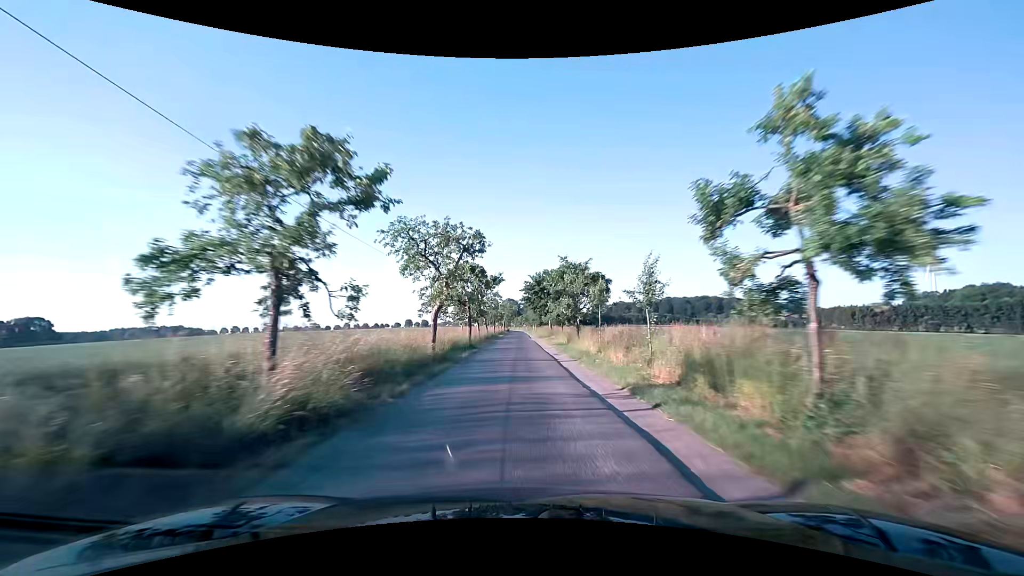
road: unclassified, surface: asphalt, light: Day
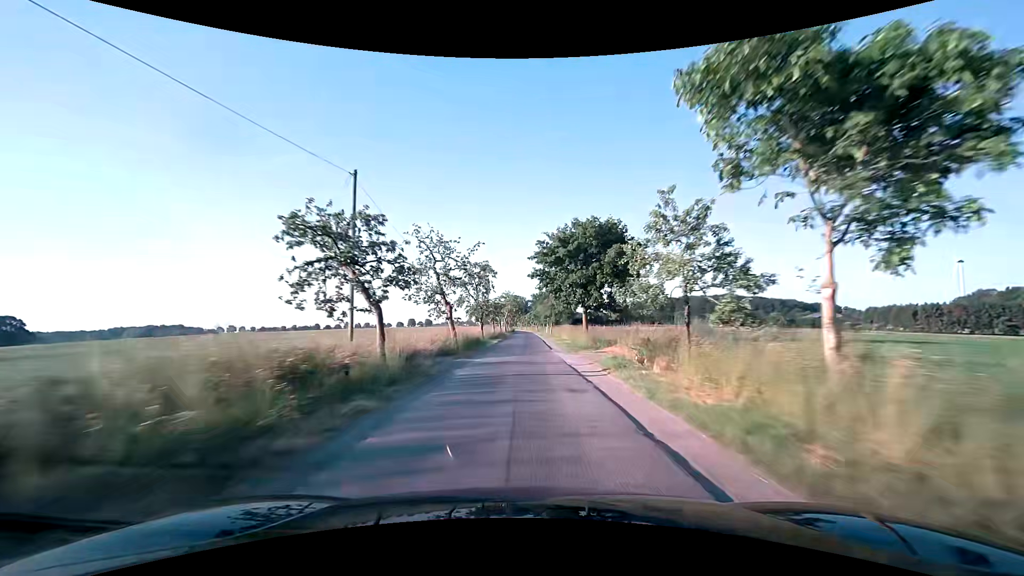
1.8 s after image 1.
(-0.3, +34.2) m; -1°
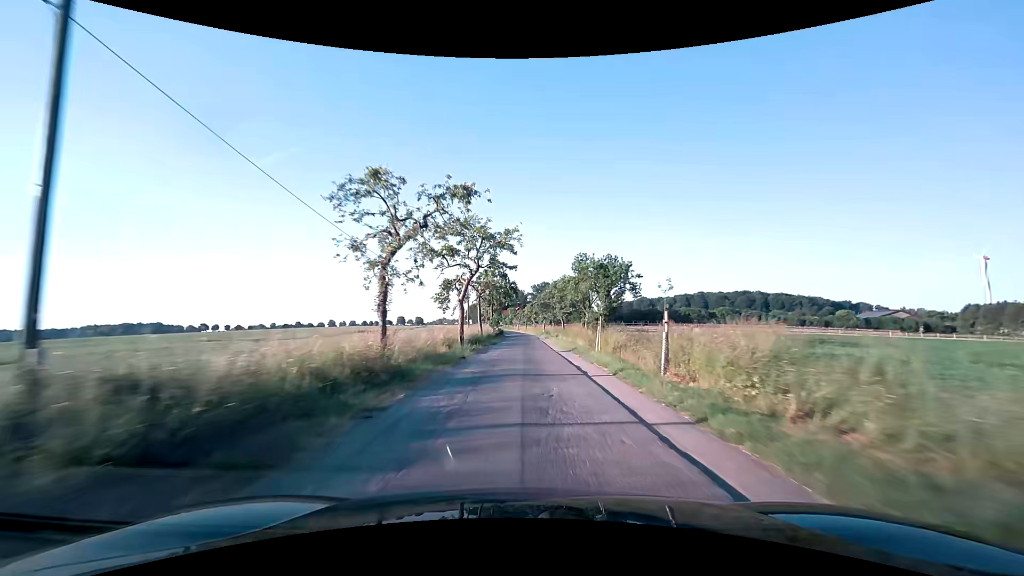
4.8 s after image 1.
(+0.2, +58.6) m; 0°
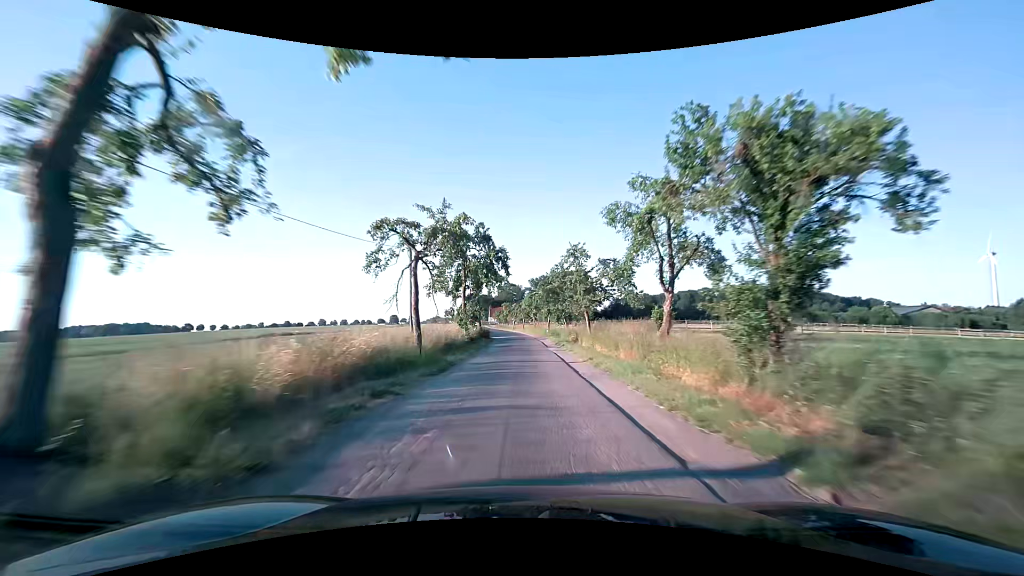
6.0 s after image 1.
(+0.1, +23.3) m; 0°
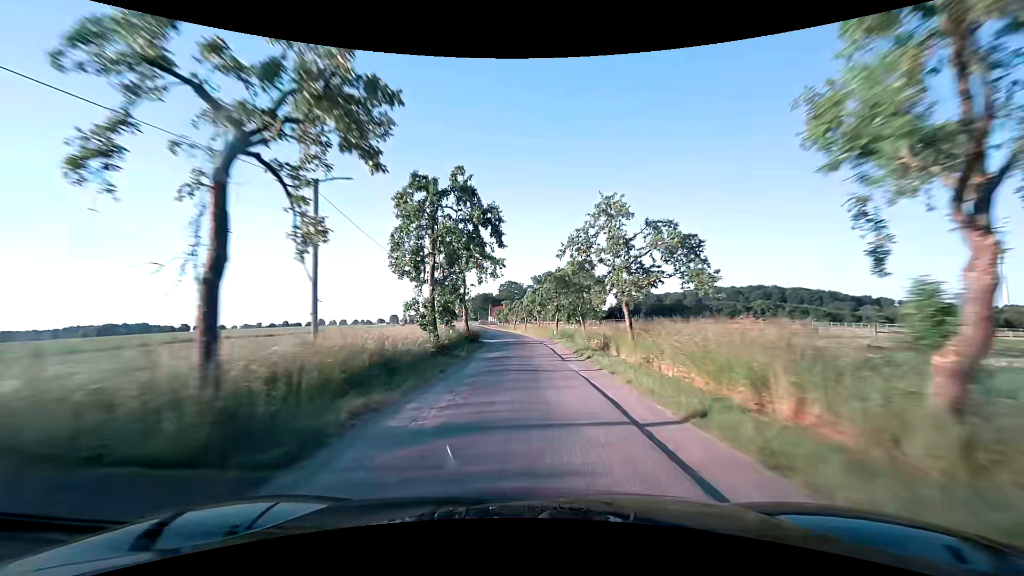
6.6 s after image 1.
(0.0, +11.6) m; 0°
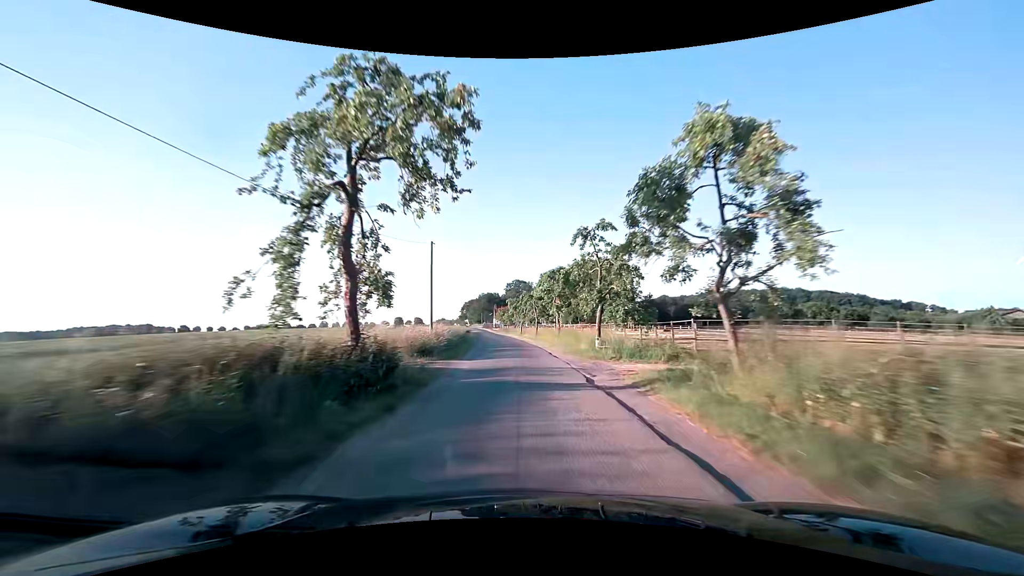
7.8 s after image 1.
(-0.3, +23.2) m; -2°
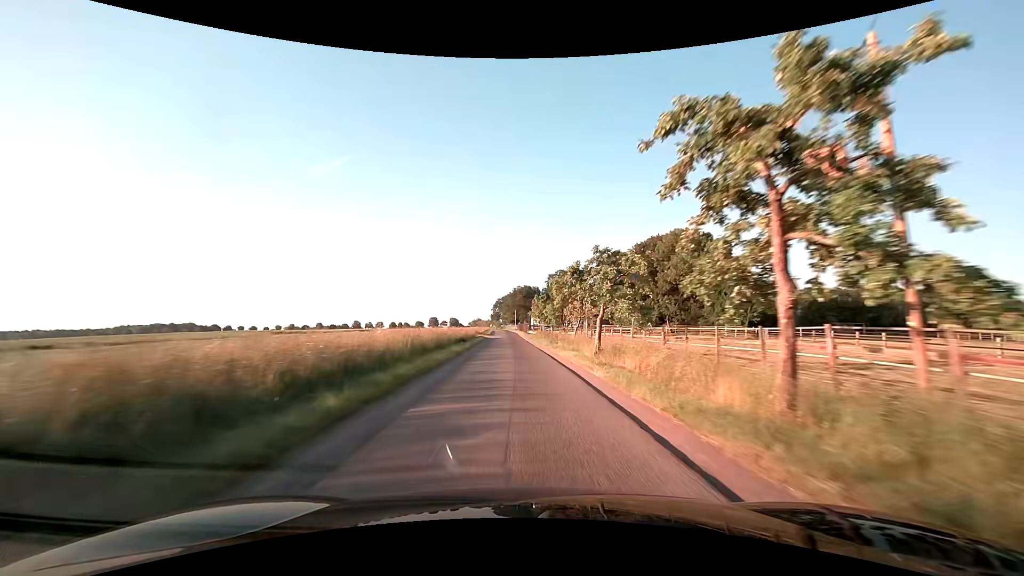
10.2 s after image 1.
(-1.3, +46.3) m; -4°
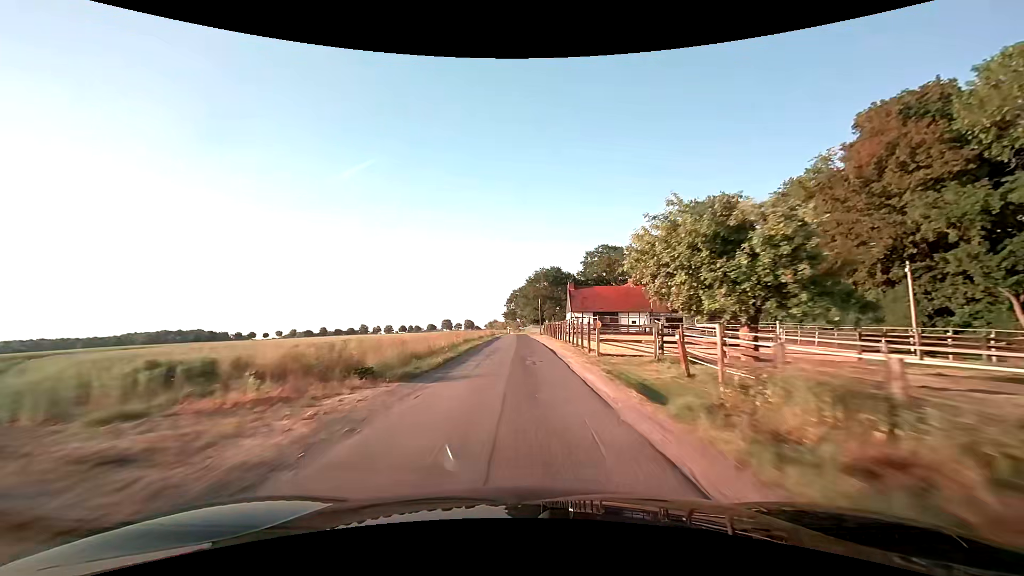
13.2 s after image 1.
(-2.0, +58.7) m; -3°
(0, +10) (0, +20) (0, +30) (0, +40) (0, +50) (-1, +60) (-1, +70) (-1, +80) (-1, +90) (-2, +100) m
